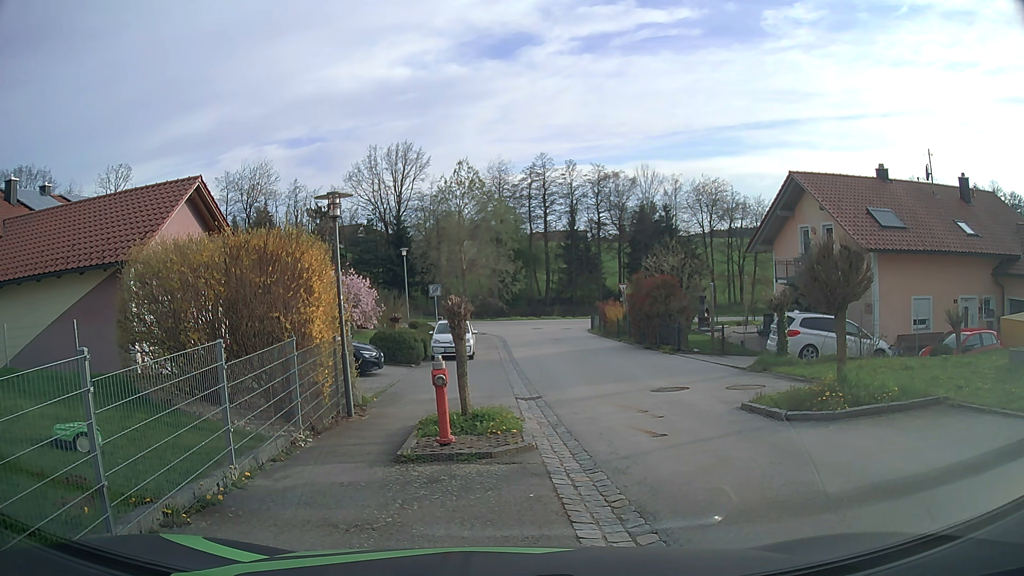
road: secondary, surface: asphalt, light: Day
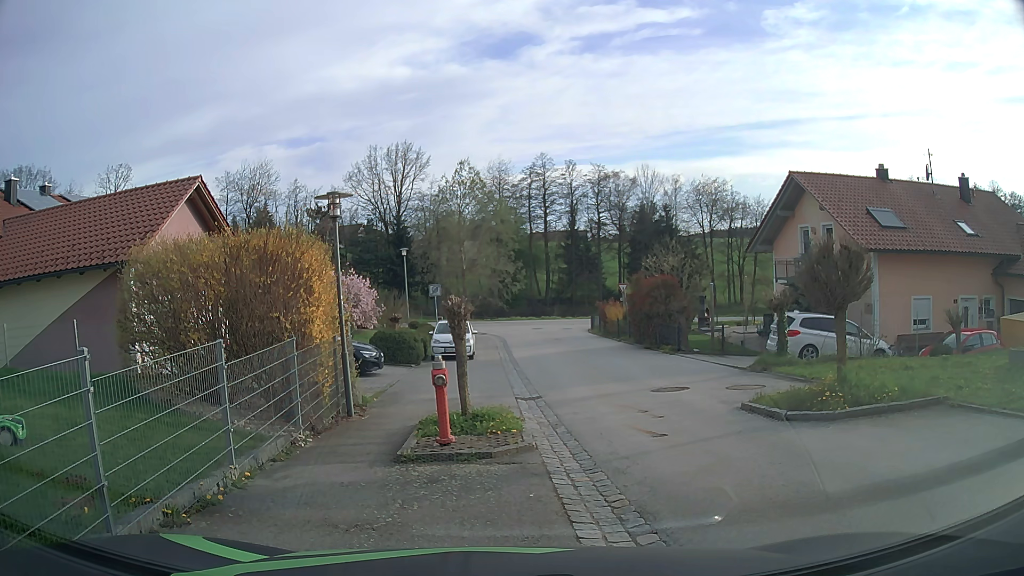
(0.0, 0.0) m; 0°
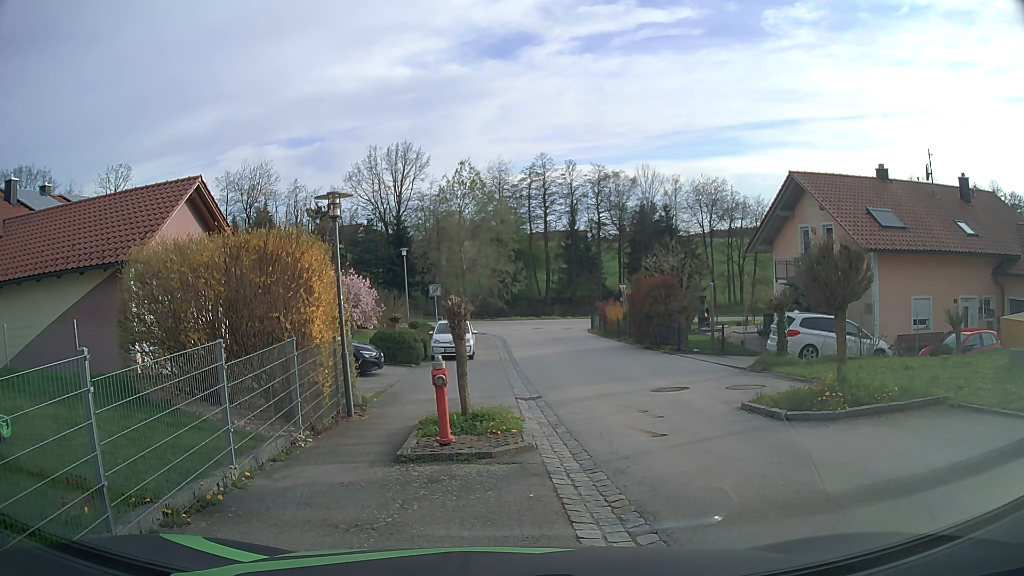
(0.0, 0.0) m; 0°
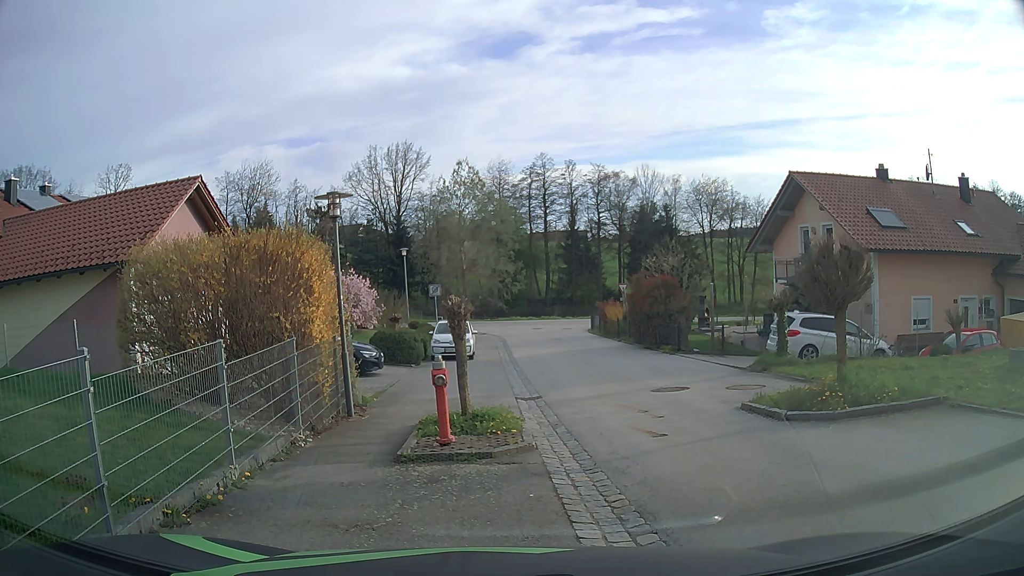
(0.0, 0.0) m; 0°
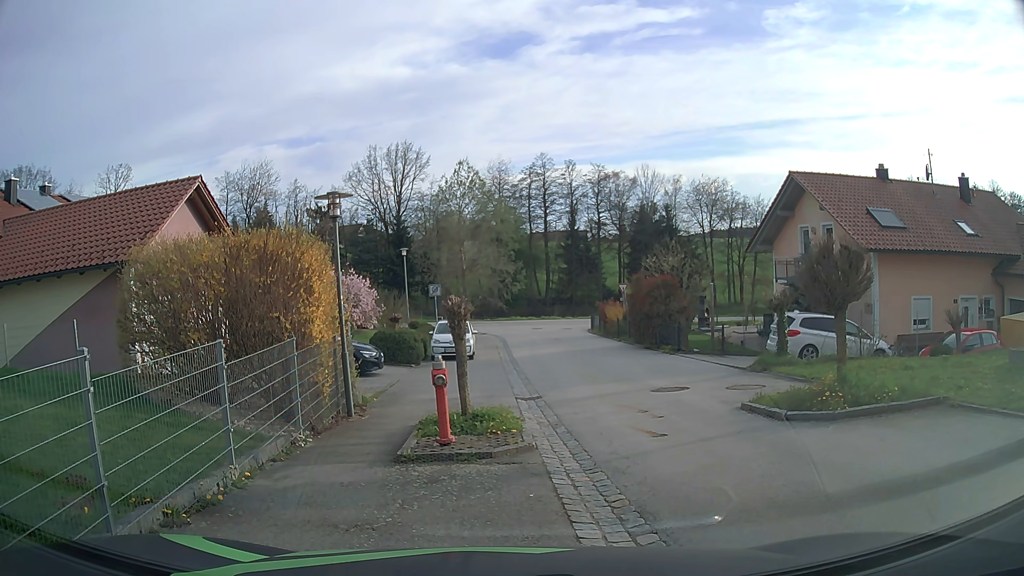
(0.0, 0.0) m; 0°
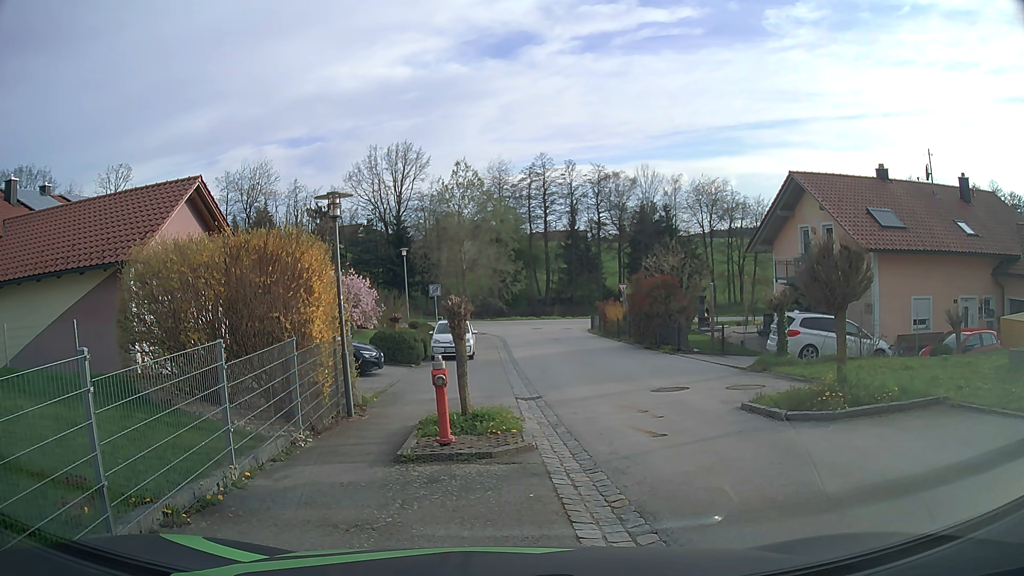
(0.0, 0.0) m; 0°
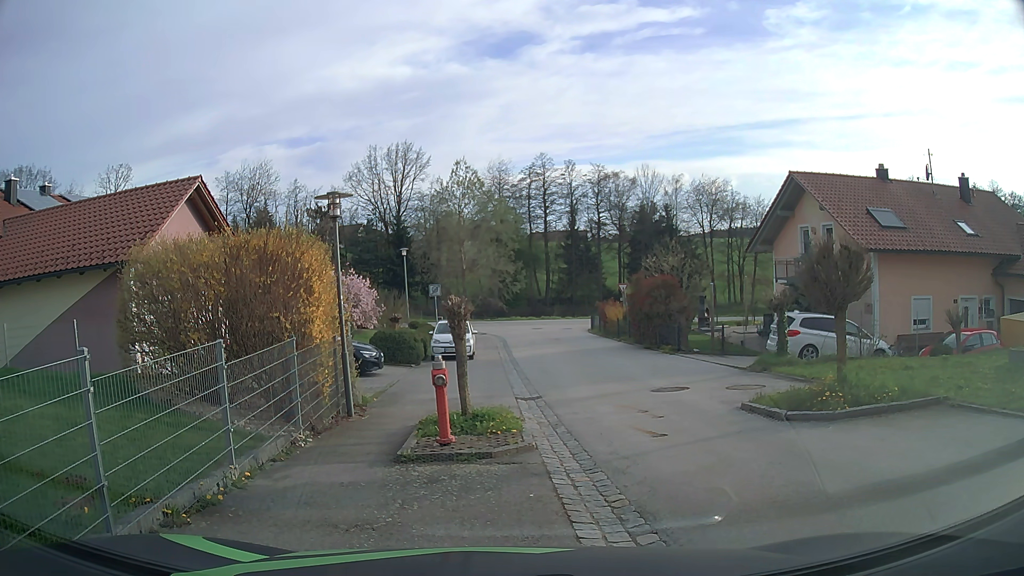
(0.0, 0.0) m; 0°
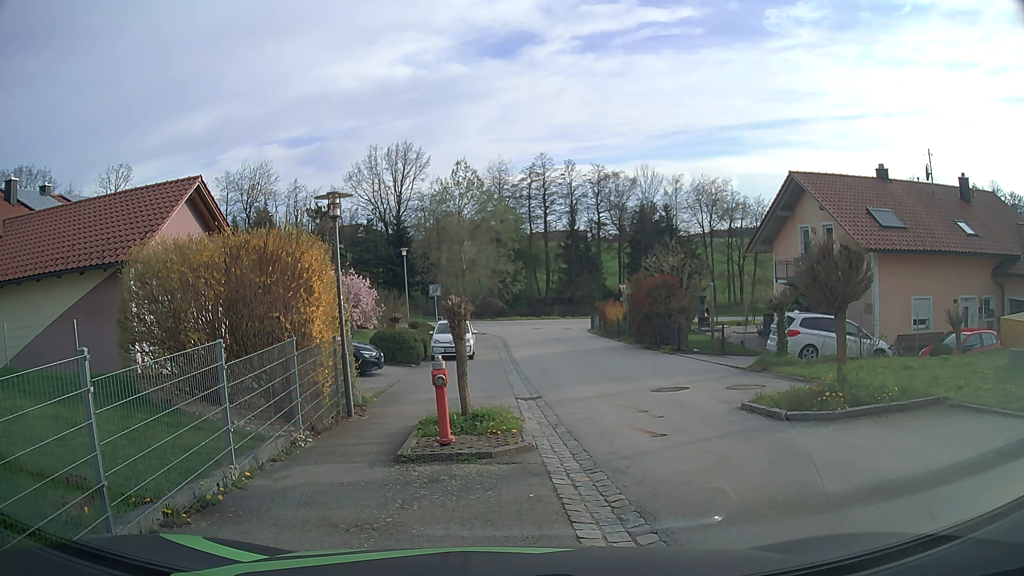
(0.0, 0.0) m; 0°
